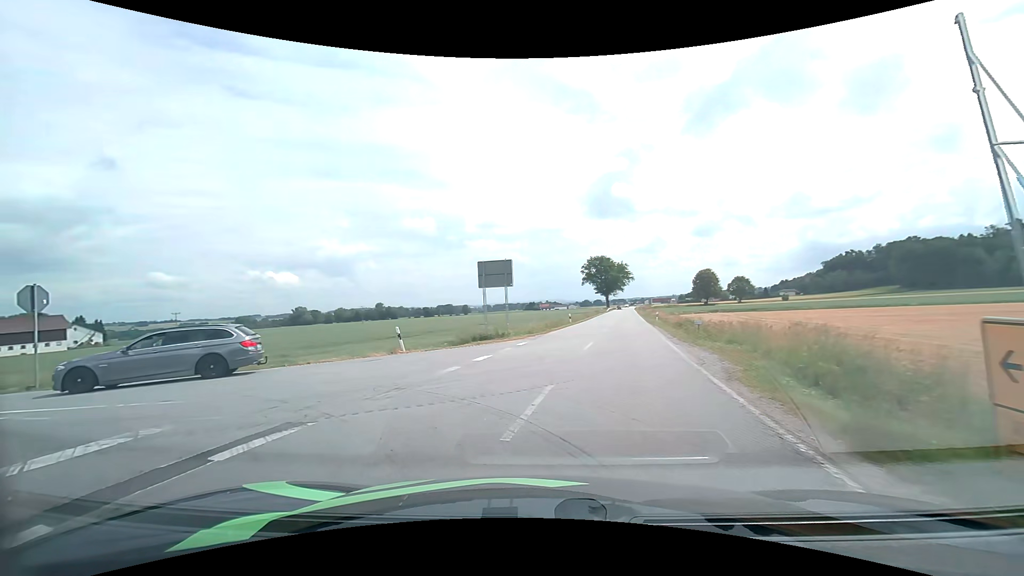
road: secondary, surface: asphalt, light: Day
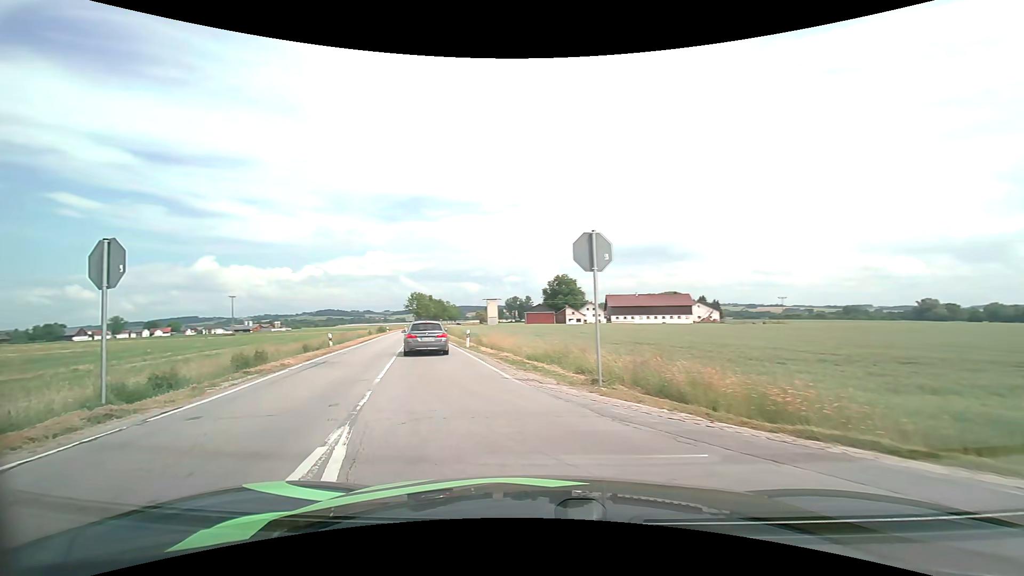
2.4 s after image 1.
(-6.0, +10.4) m; -62°
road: tertiary
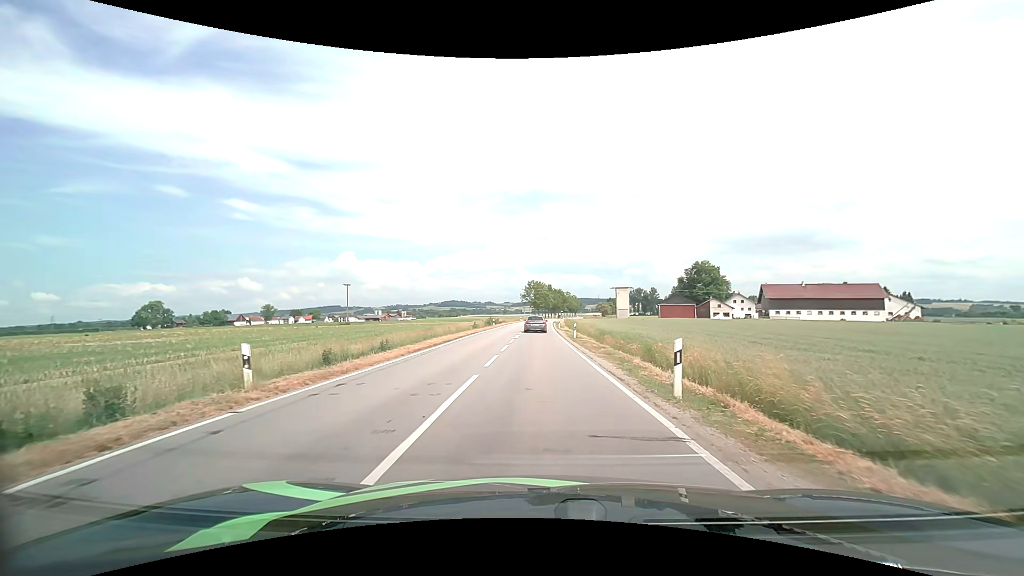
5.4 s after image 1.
(-4.3, +20.7) m; -14°
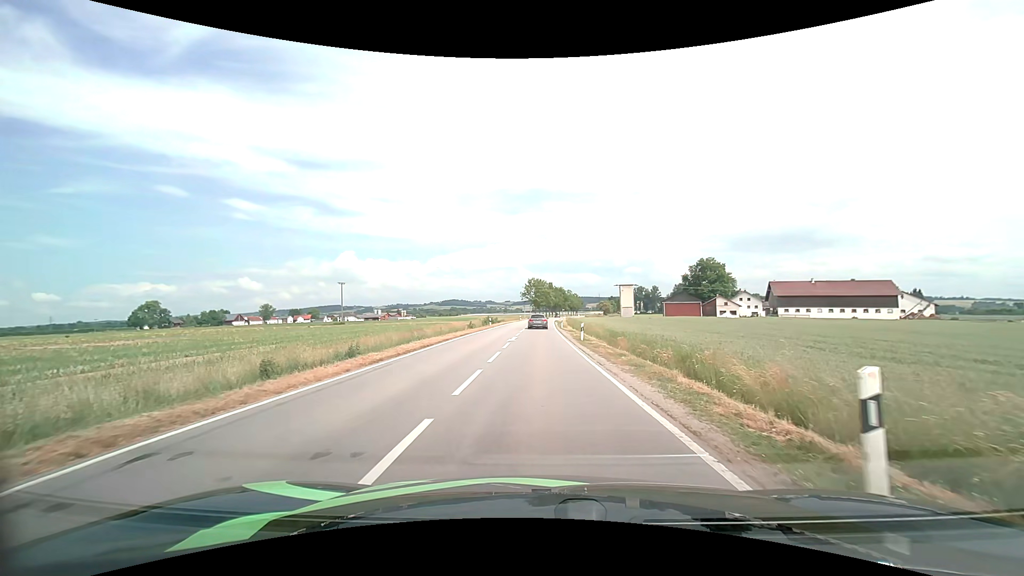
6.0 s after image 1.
(0.0, +5.2) m; 0°
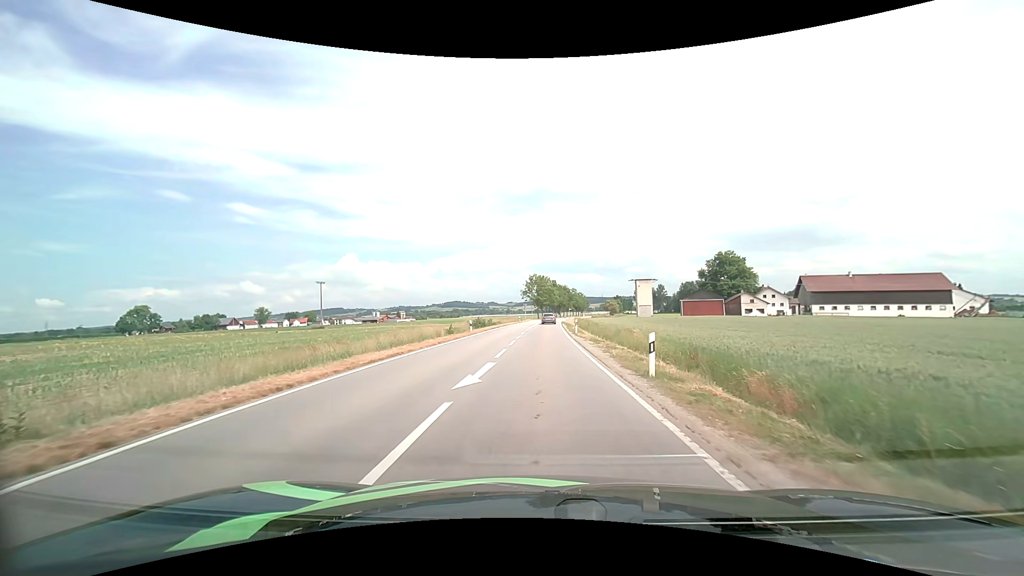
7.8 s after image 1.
(0.0, +17.2) m; 0°
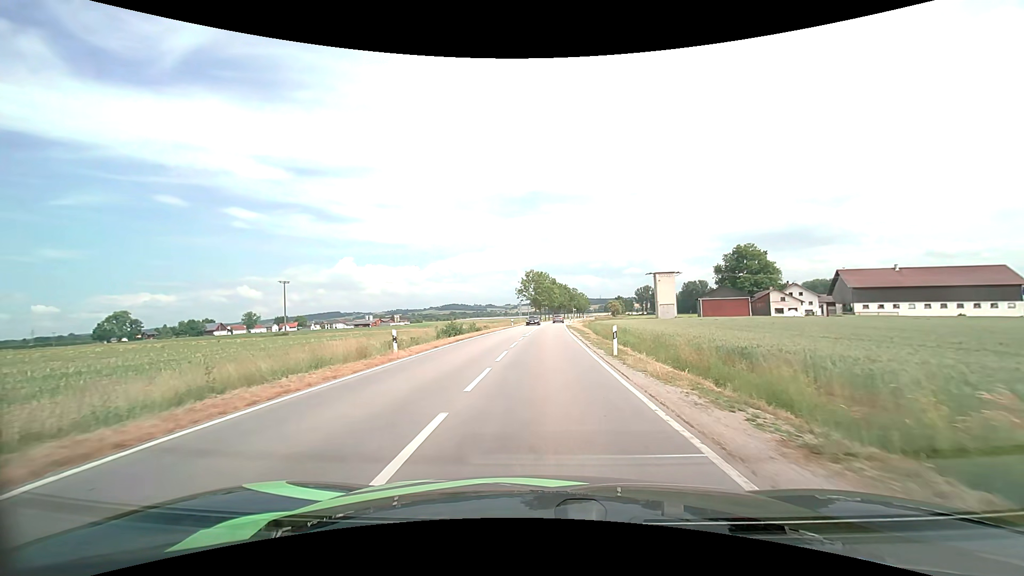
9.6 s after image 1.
(0.0, +19.3) m; 0°
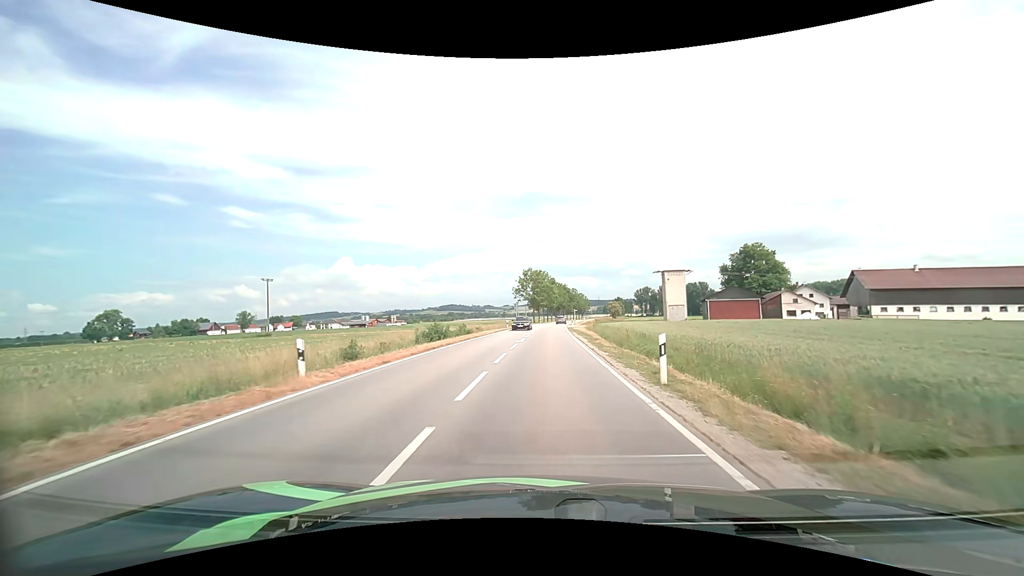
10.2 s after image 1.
(0.0, +6.9) m; 0°
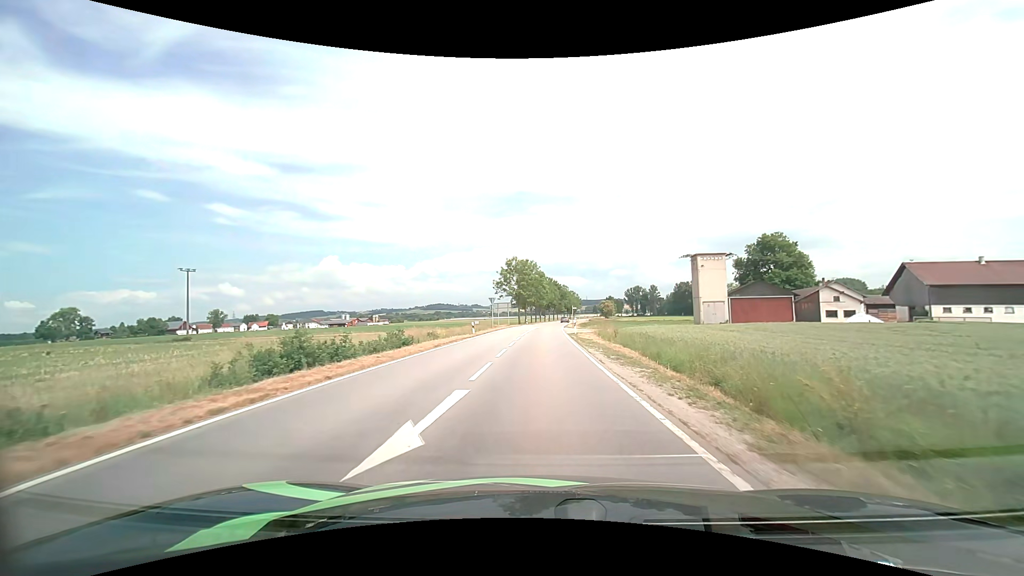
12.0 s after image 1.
(+0.3, +21.9) m; +1°
(0, +10) (0, +20) (0, +30) (0, +40) (0, +50) (+1, +60) (+1, +70) (+2, +80) (+2, +90) (+3, +100) m
